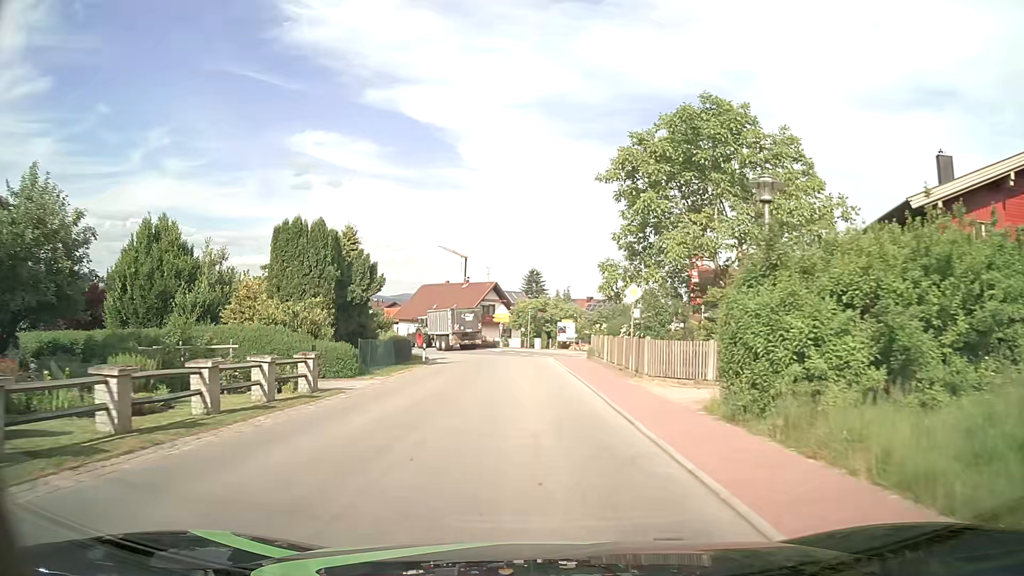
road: tertiary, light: Day
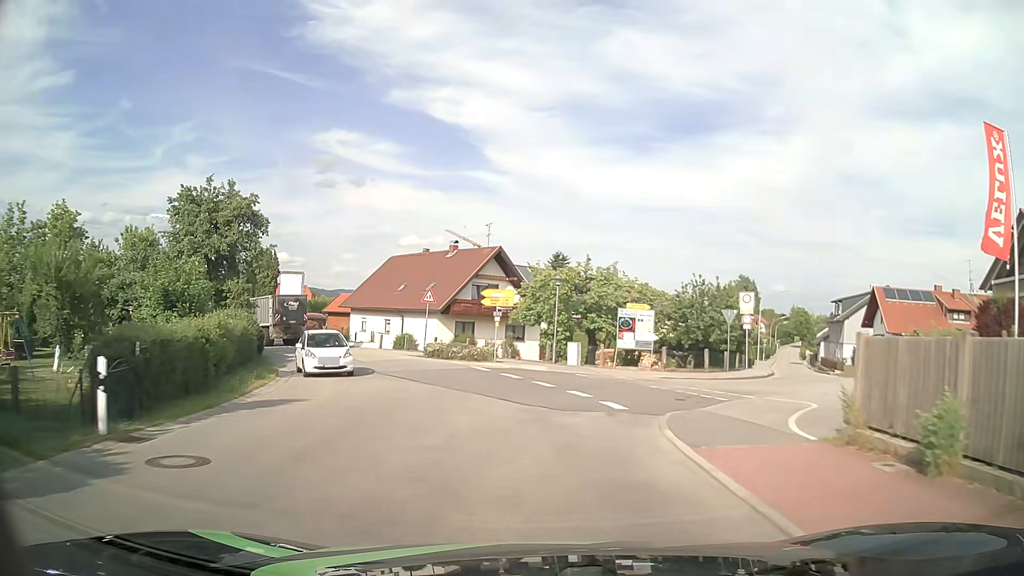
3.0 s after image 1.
(-0.2, +31.9) m; -2°
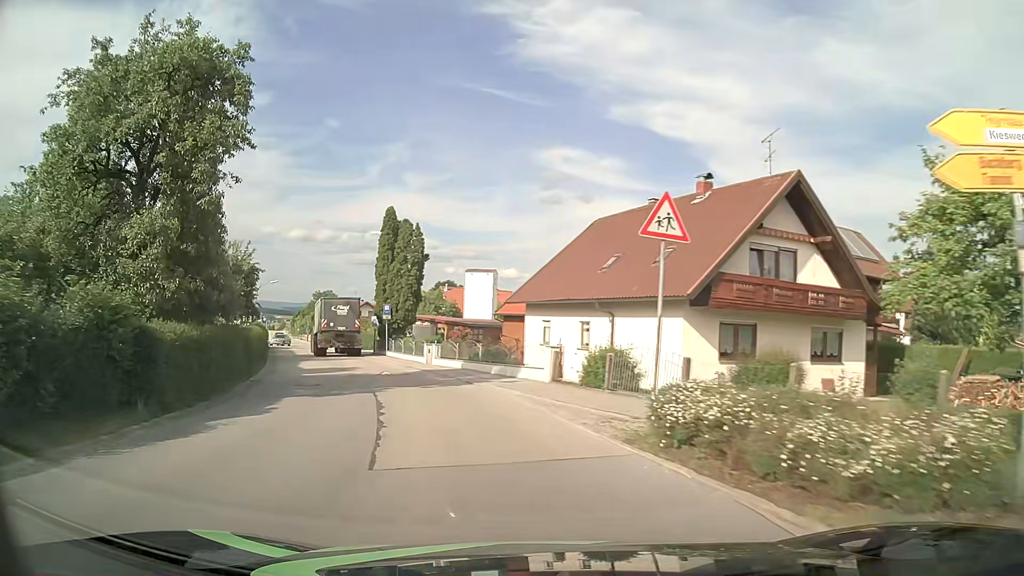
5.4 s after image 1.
(-3.0, +24.2) m; -19°
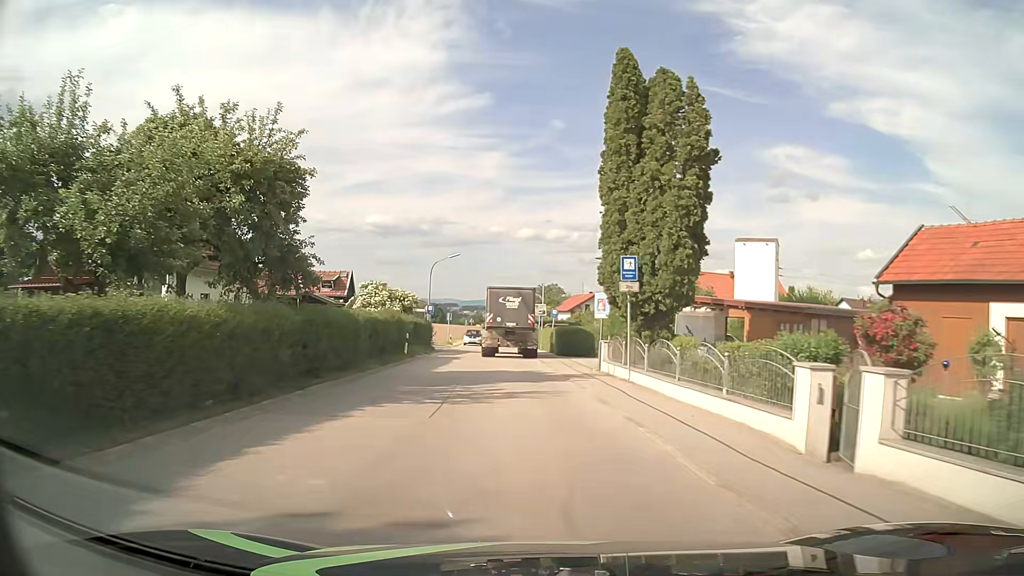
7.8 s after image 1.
(-5.0, +24.7) m; -19°
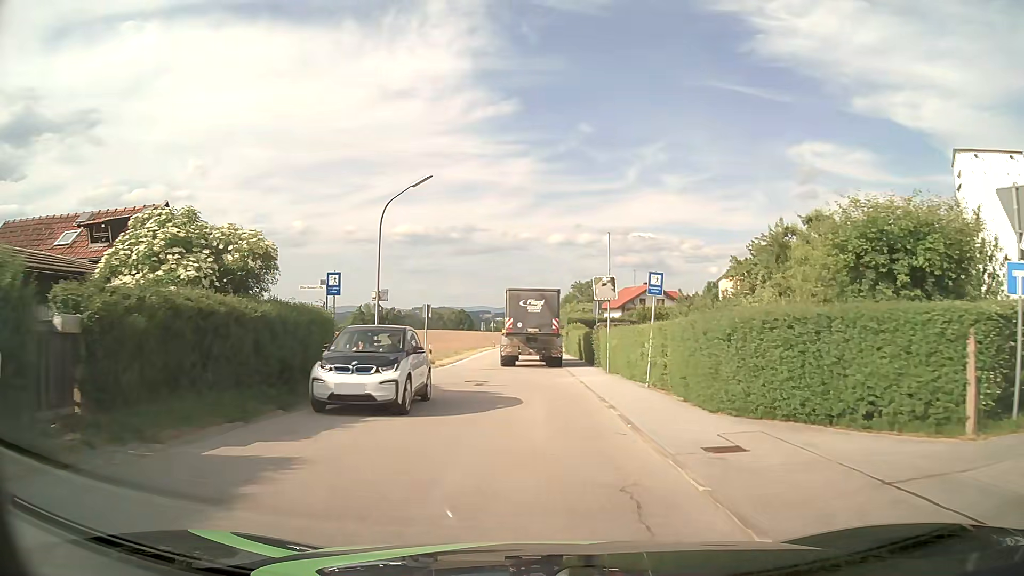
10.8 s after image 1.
(-1.2, +28.6) m; -4°
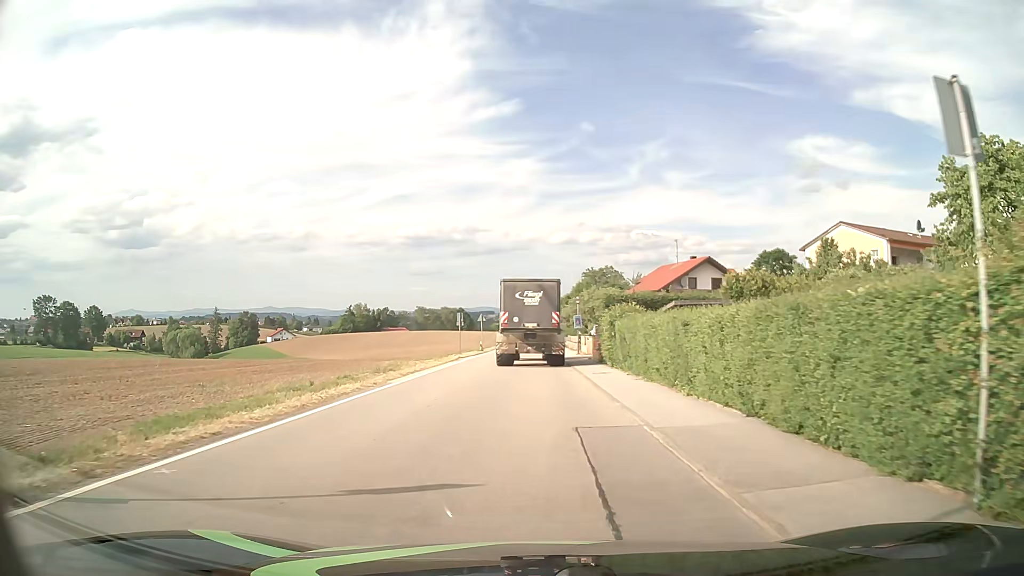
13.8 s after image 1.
(-0.2, +28.3) m; -1°
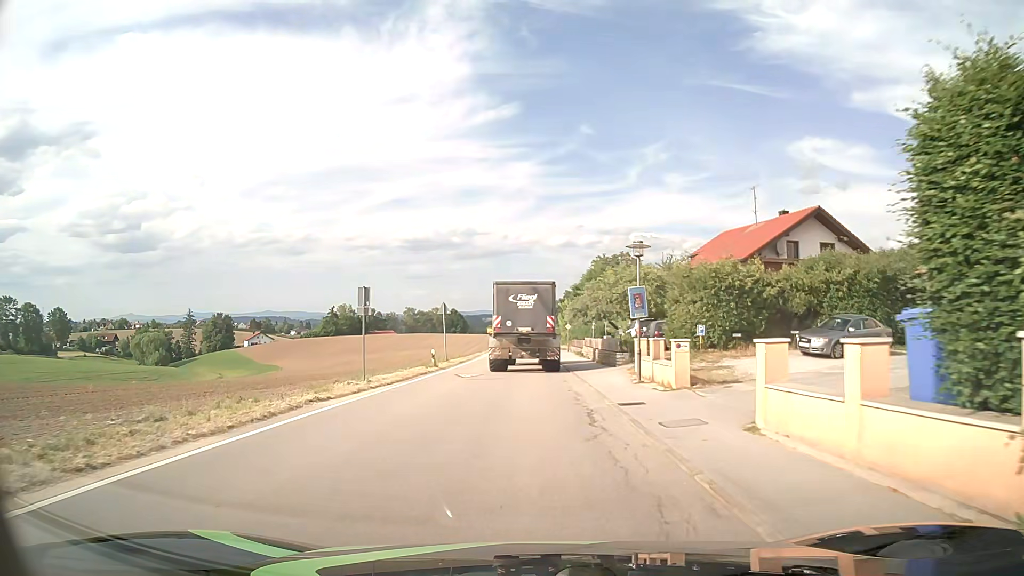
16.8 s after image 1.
(+0.1, +27.5) m; 0°
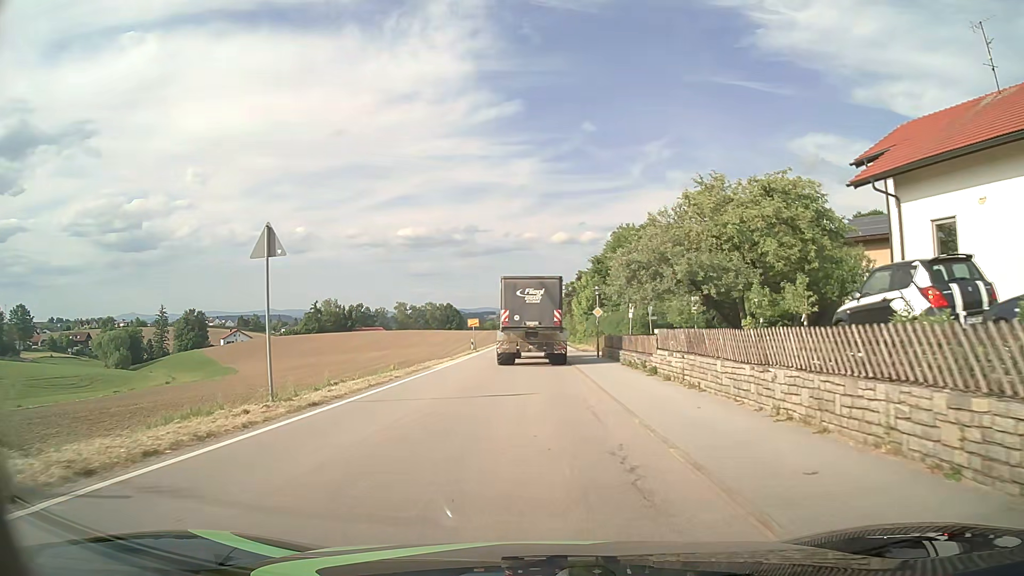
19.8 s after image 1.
(0.0, +28.1) m; 0°
(0, +10) (0, +20) (0, +30) (0, +40) (0, +50) (0, +60) (0, +70) (0, +80) (0, +90) (0, +100) m
